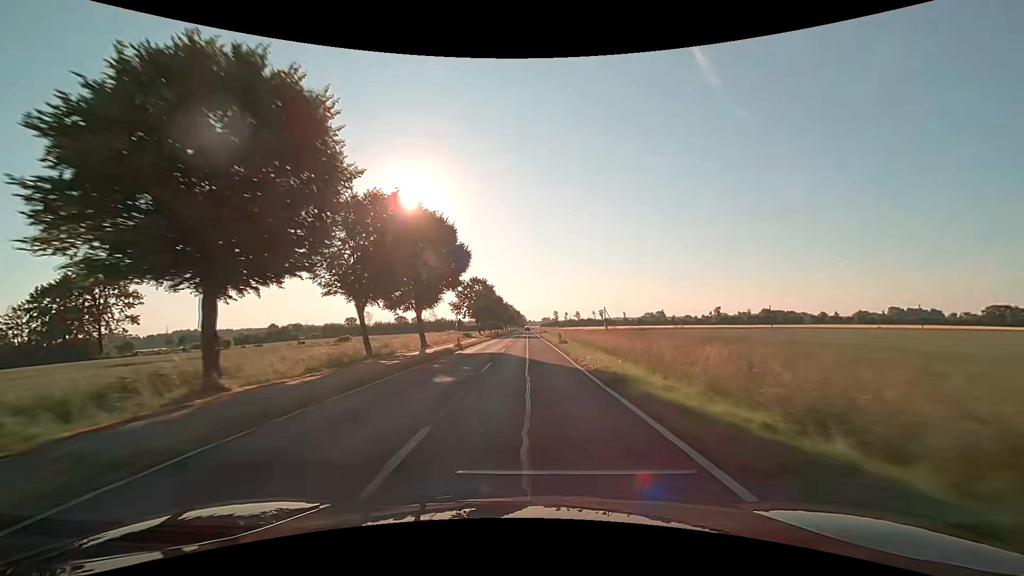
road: secondary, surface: asphalt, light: Day
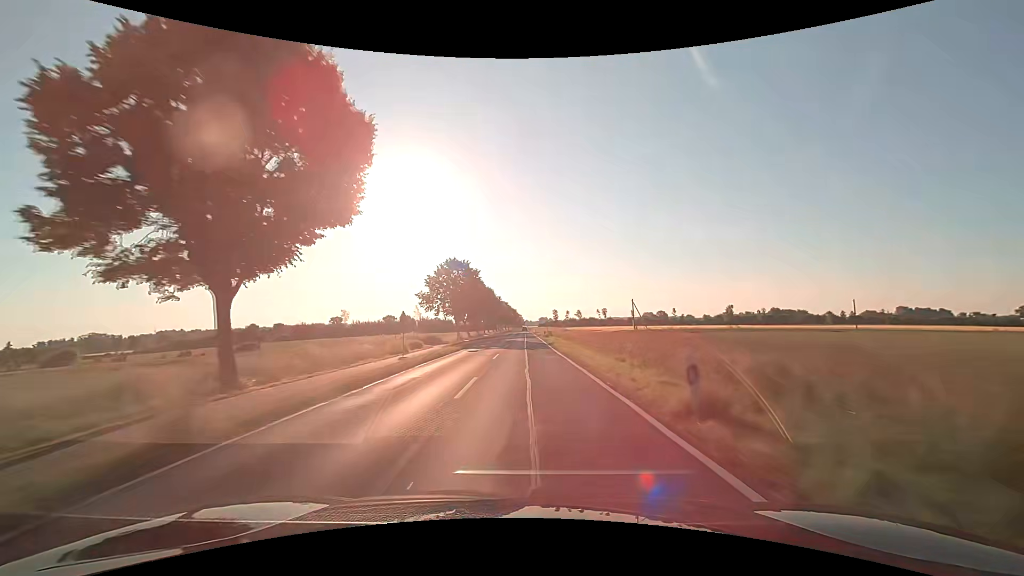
(+0.1, +29.4) m; +1°
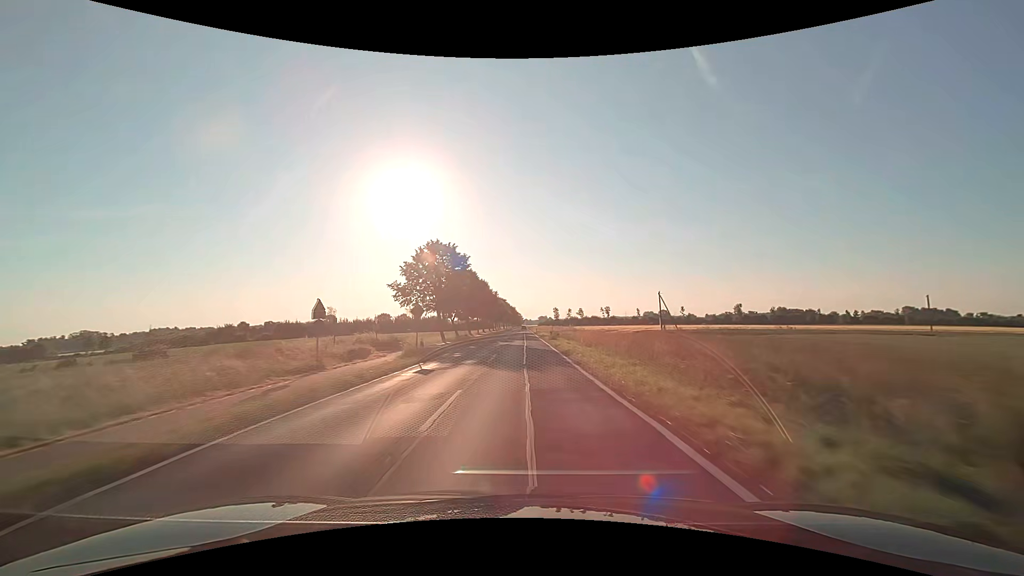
(0.0, +15.0) m; 0°
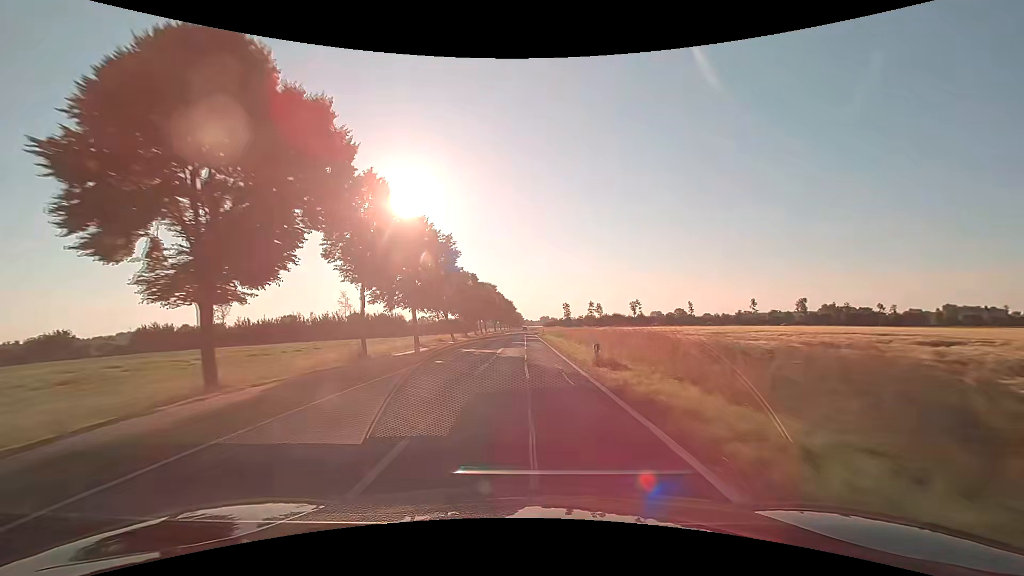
(+0.2, +76.6) m; 0°
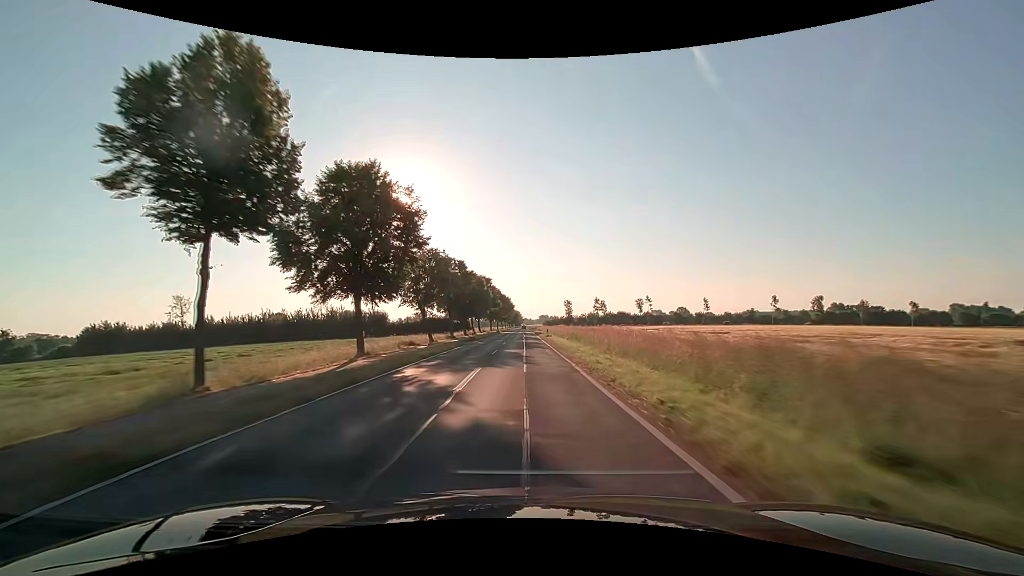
(0.0, +15.5) m; 0°
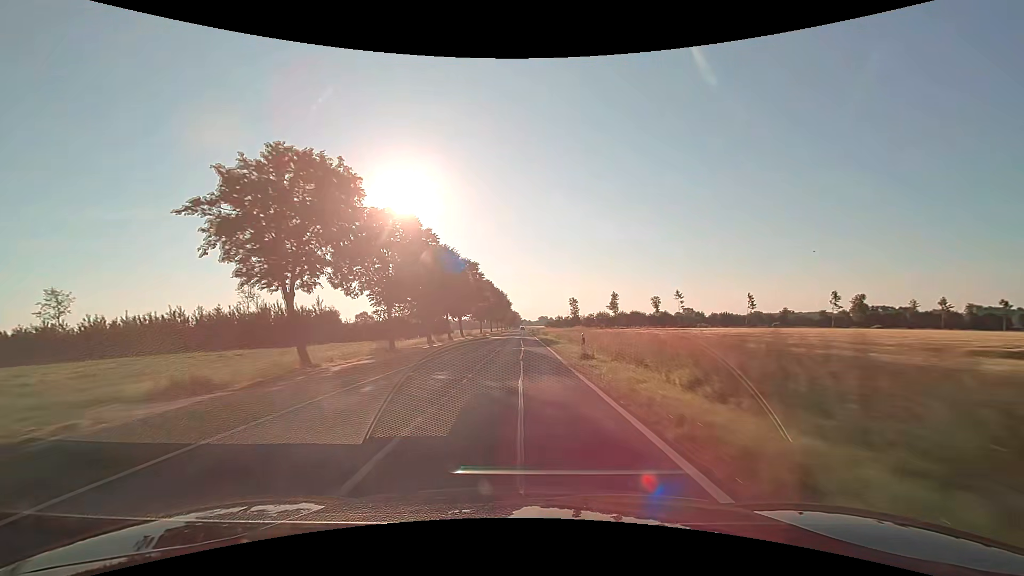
(0.0, +31.2) m; 0°
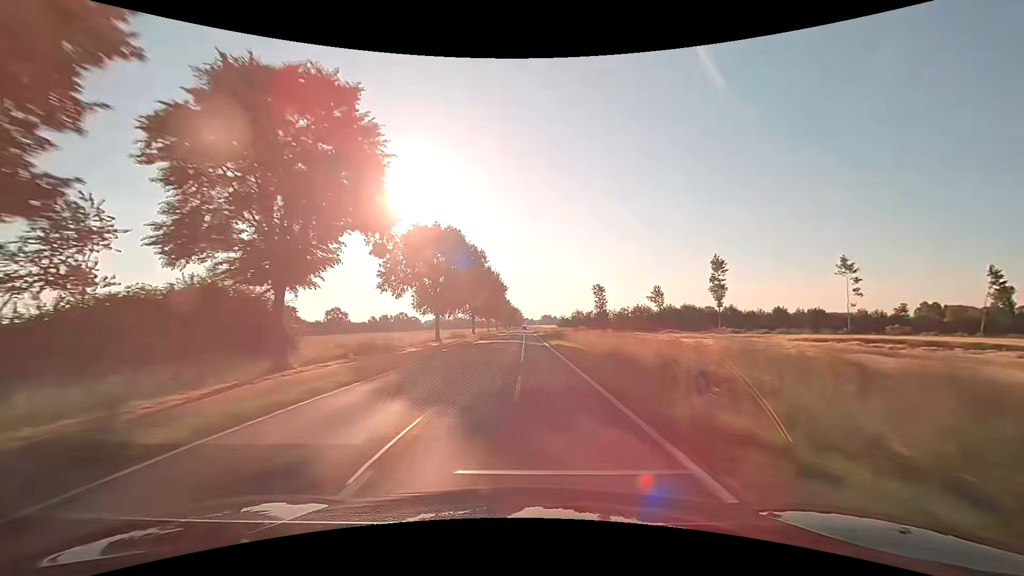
(0.0, +62.7) m; 0°
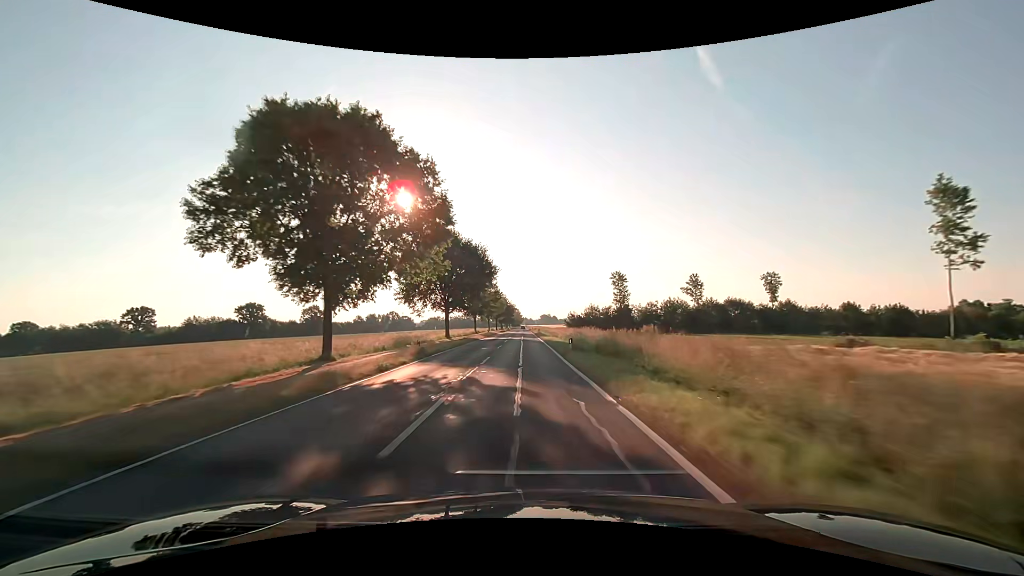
(+0.1, +31.5) m; 0°
(0, +10) (0, +20) (0, +30) (0, +40) (0, +50) (0, +60) (0, +70) (0, +80) (0, +90) (0, +100) m
